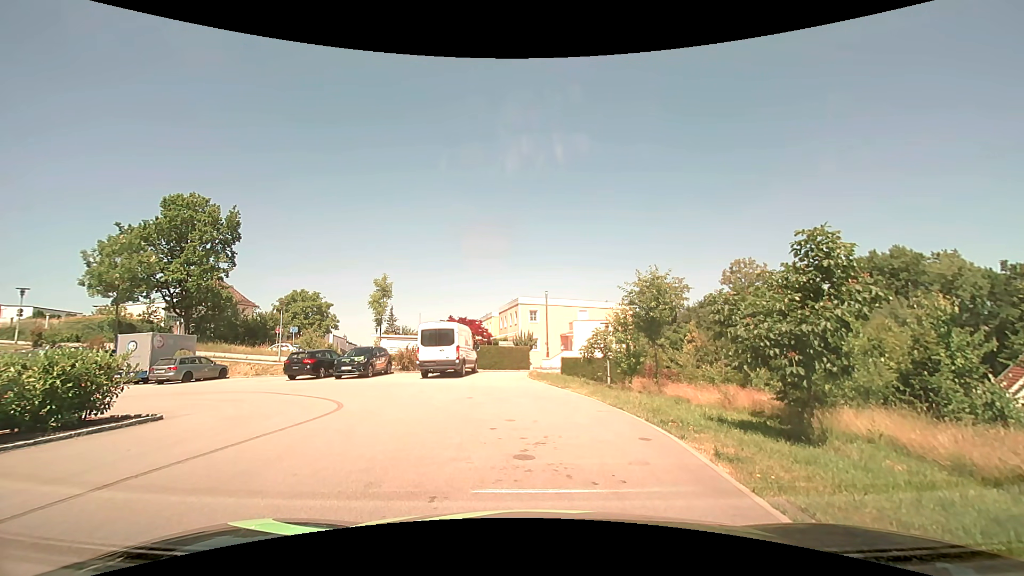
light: Day
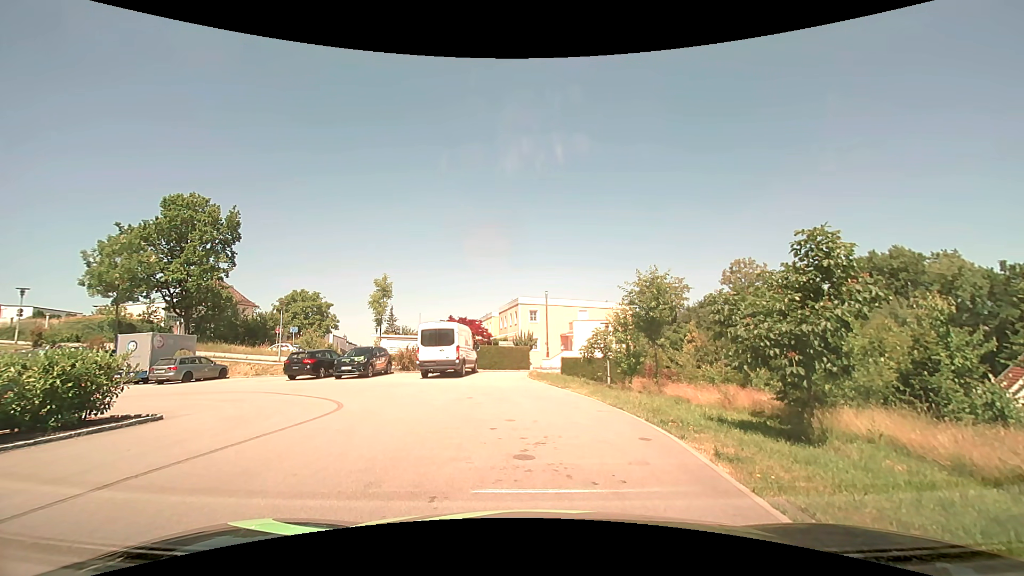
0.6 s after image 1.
(0.0, 0.0) m; 0°
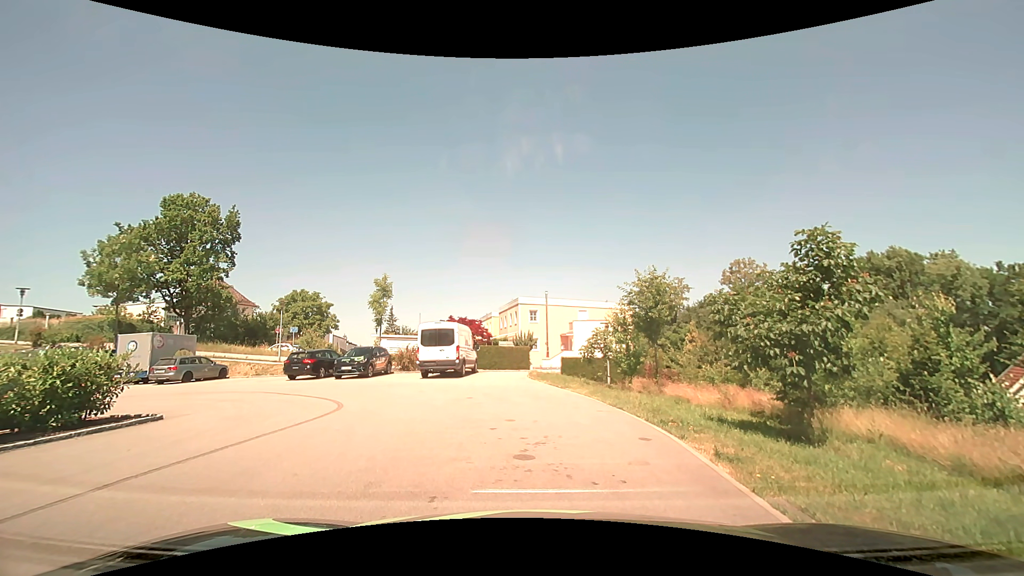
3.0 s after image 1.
(0.0, 0.0) m; 0°
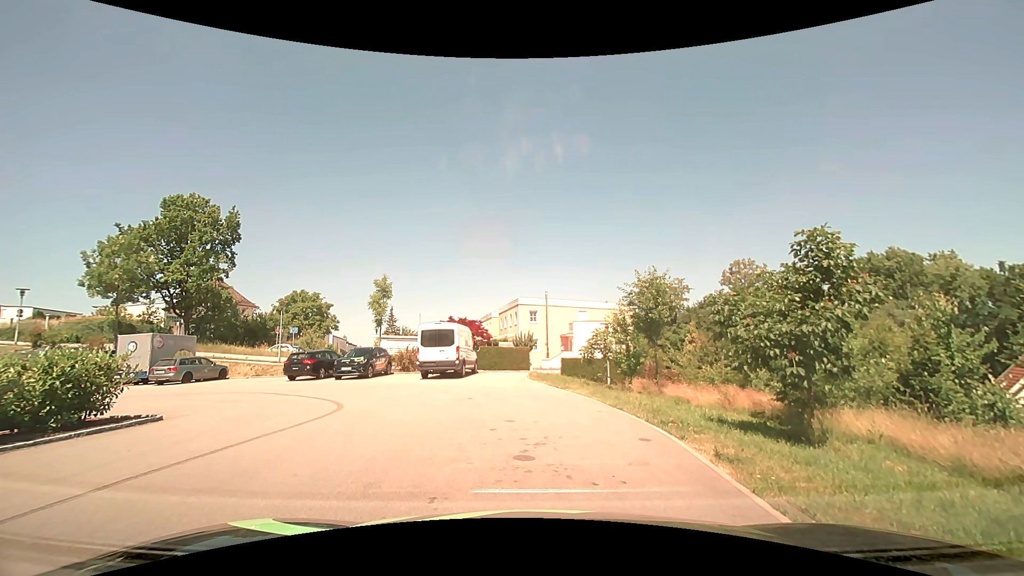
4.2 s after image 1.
(0.0, 0.0) m; 0°
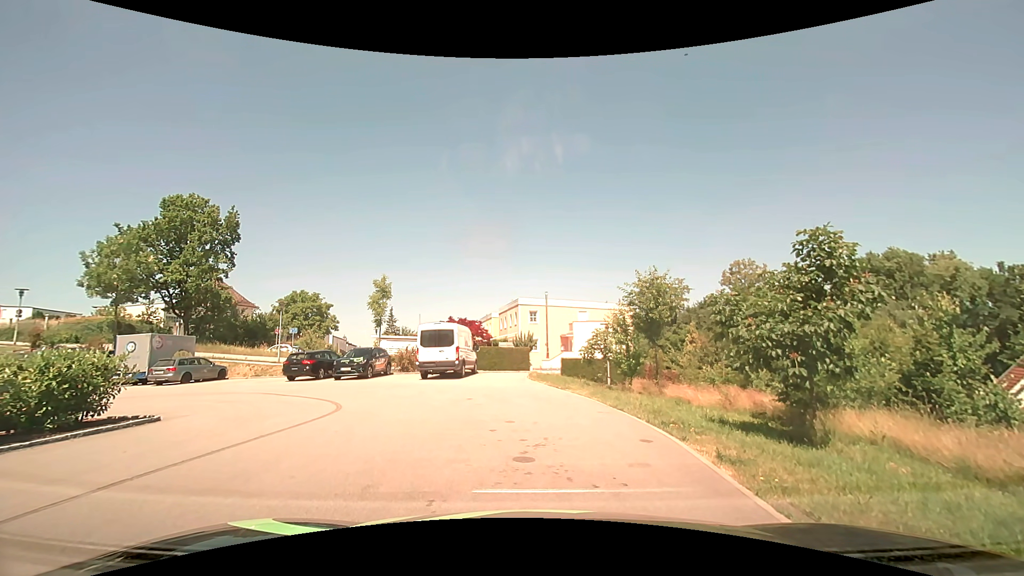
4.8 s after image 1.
(0.0, 0.0) m; 0°
